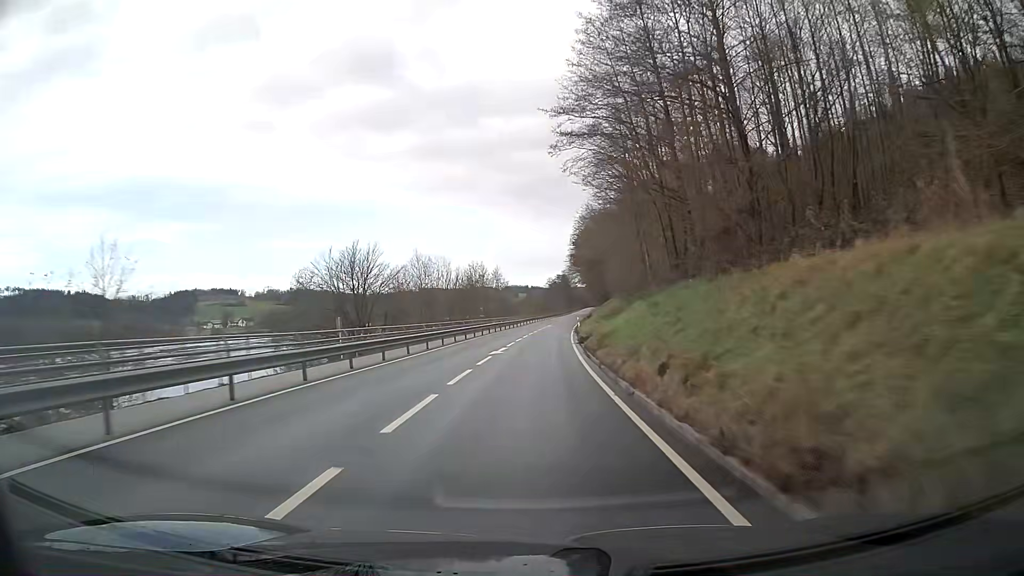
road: secondary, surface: asphalt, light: Day
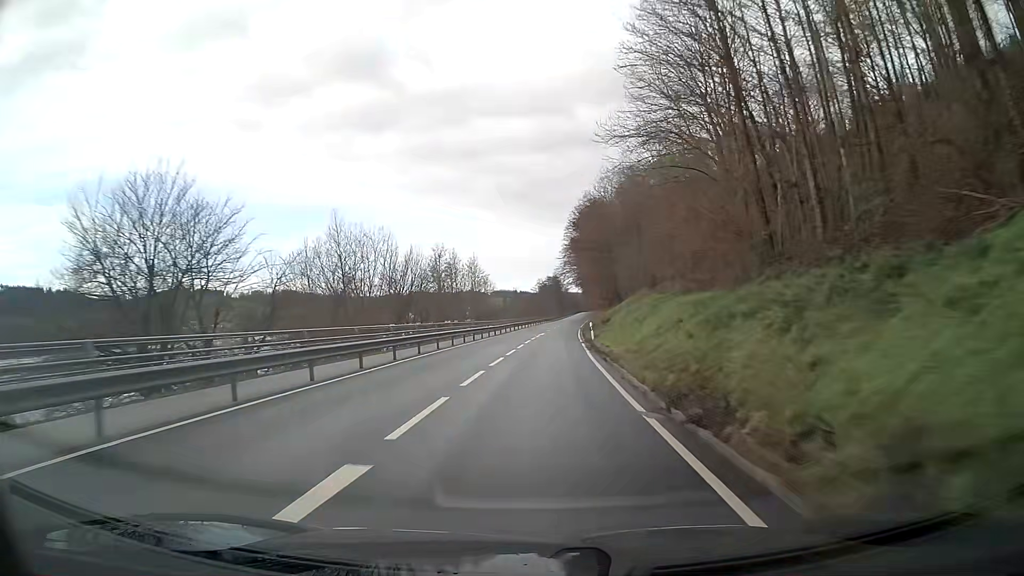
(+0.2, +24.4) m; +1°
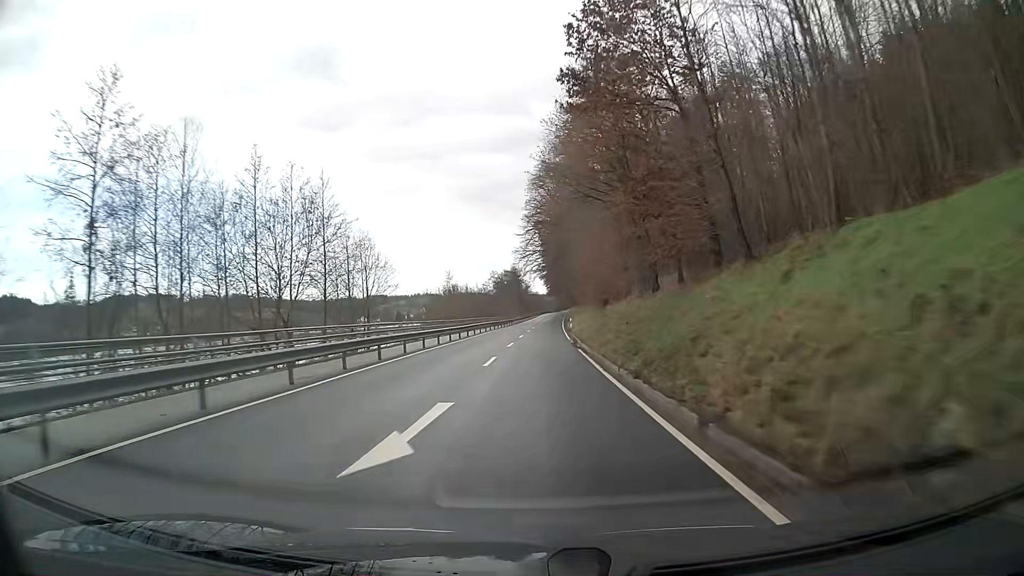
(+1.5, +49.4) m; +3°
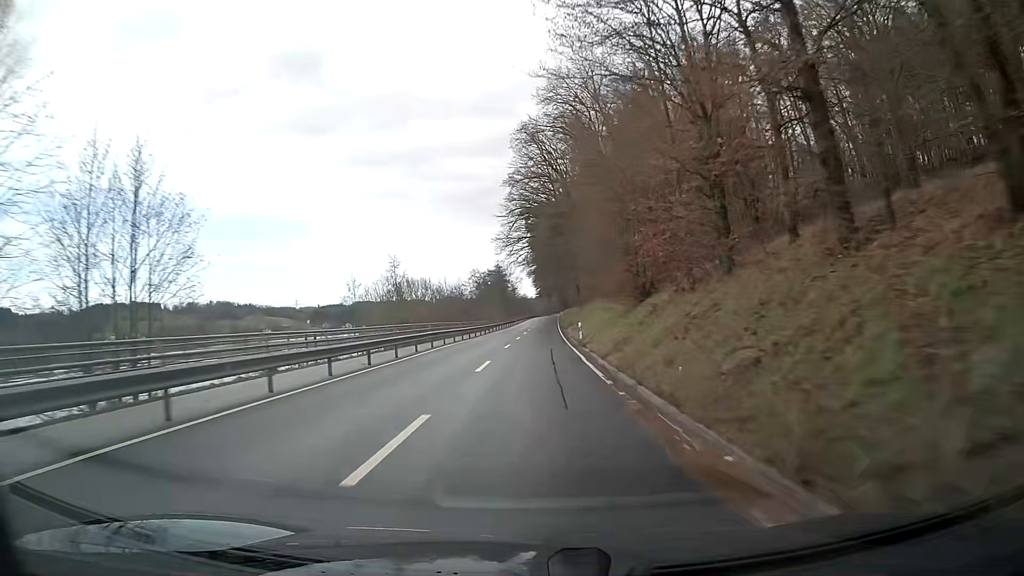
(+0.2, +25.2) m; +1°
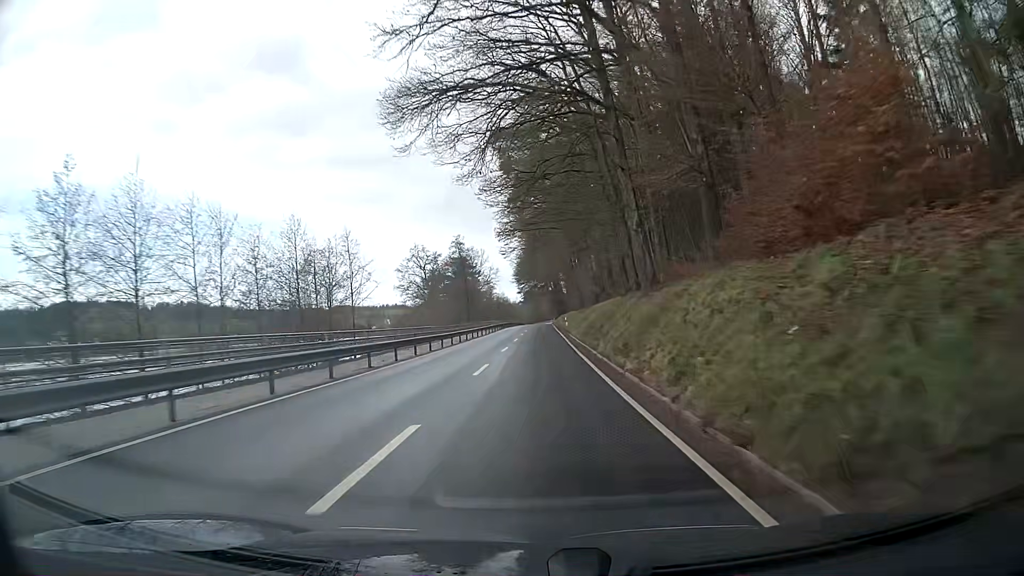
(+0.6, +64.3) m; +1°
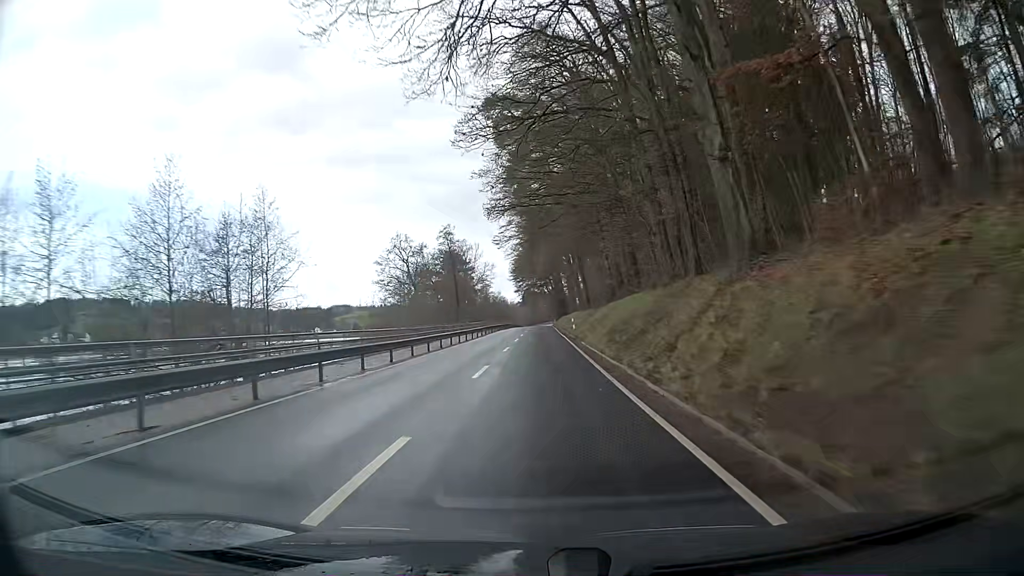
(0.0, +13.0) m; 0°
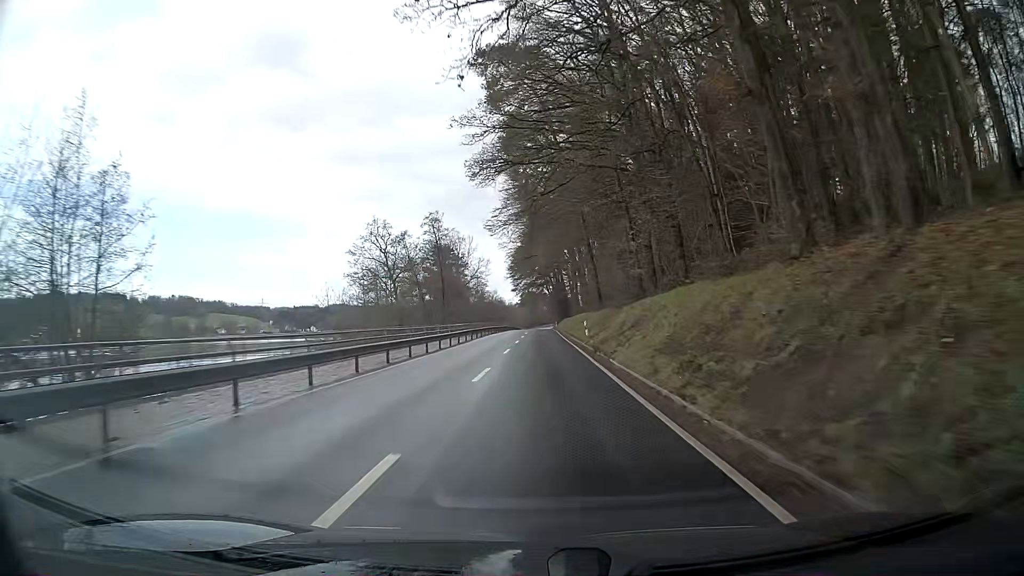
(0.0, +13.0) m; 0°
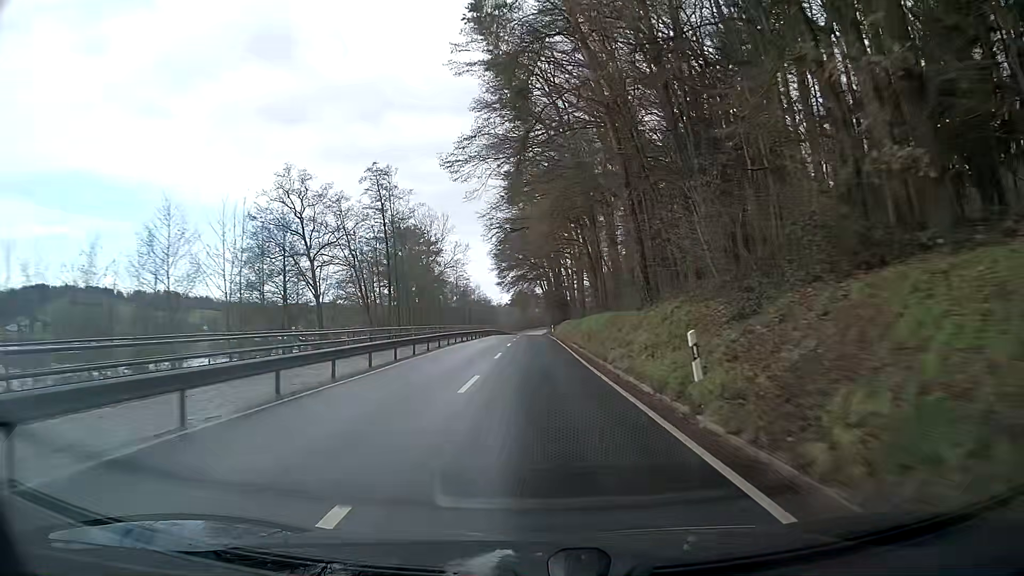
(+0.2, +26.0) m; +1°
